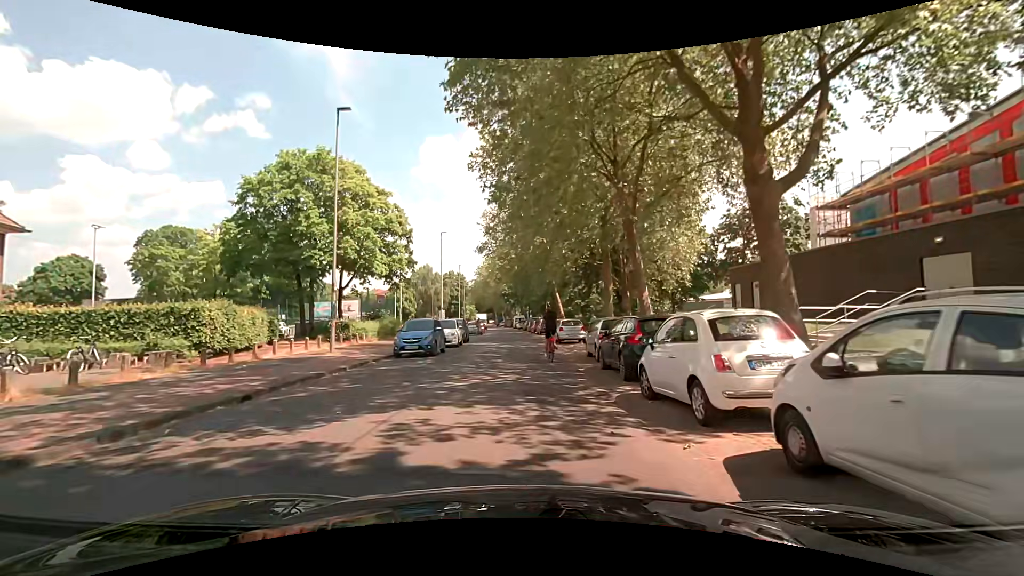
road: residential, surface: asphalt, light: Day
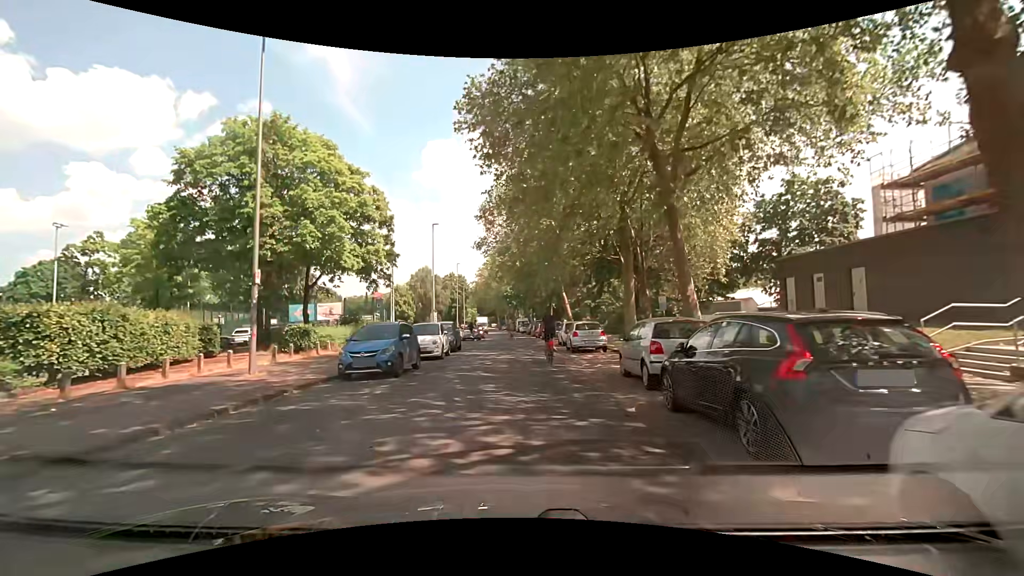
(+0.1, +6.2) m; 0°
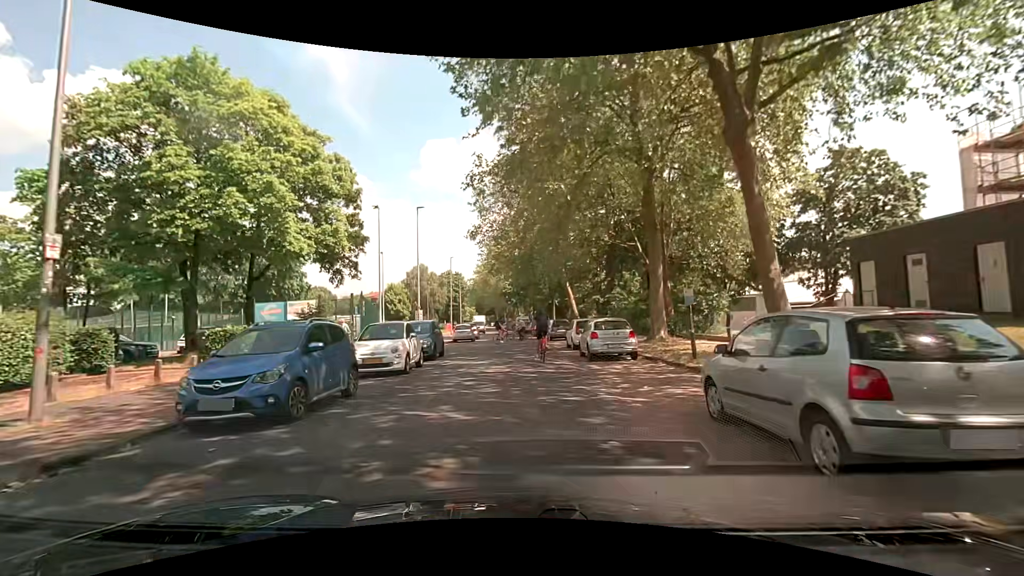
(+0.1, +6.2) m; +1°
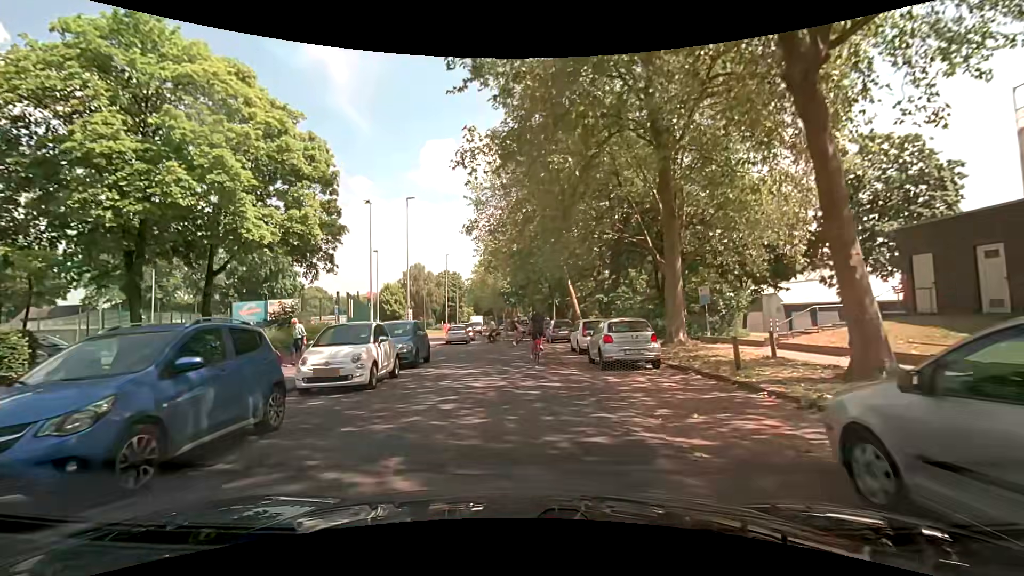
(0.0, +3.0) m; +2°
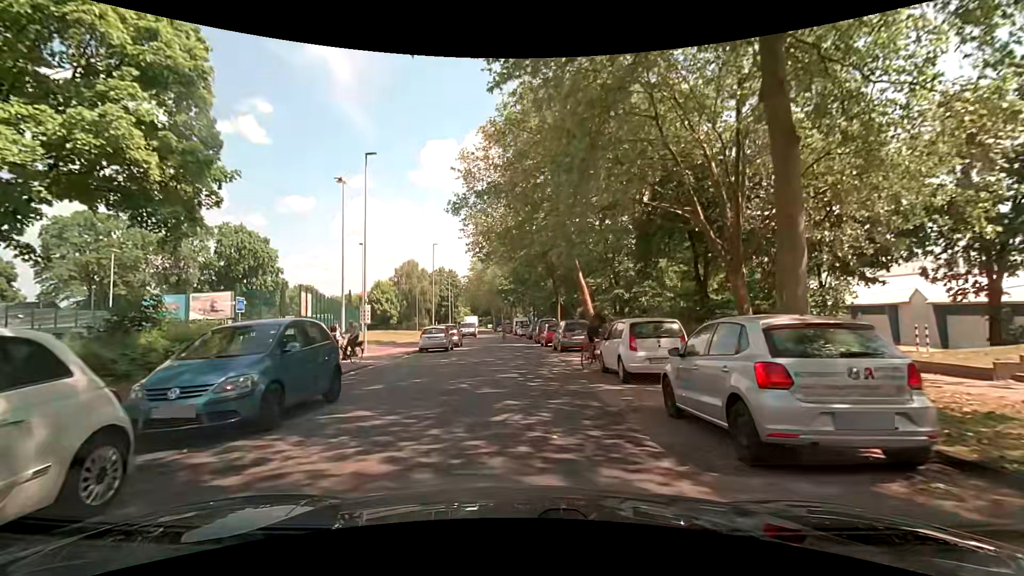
(-0.2, +9.3) m; -2°
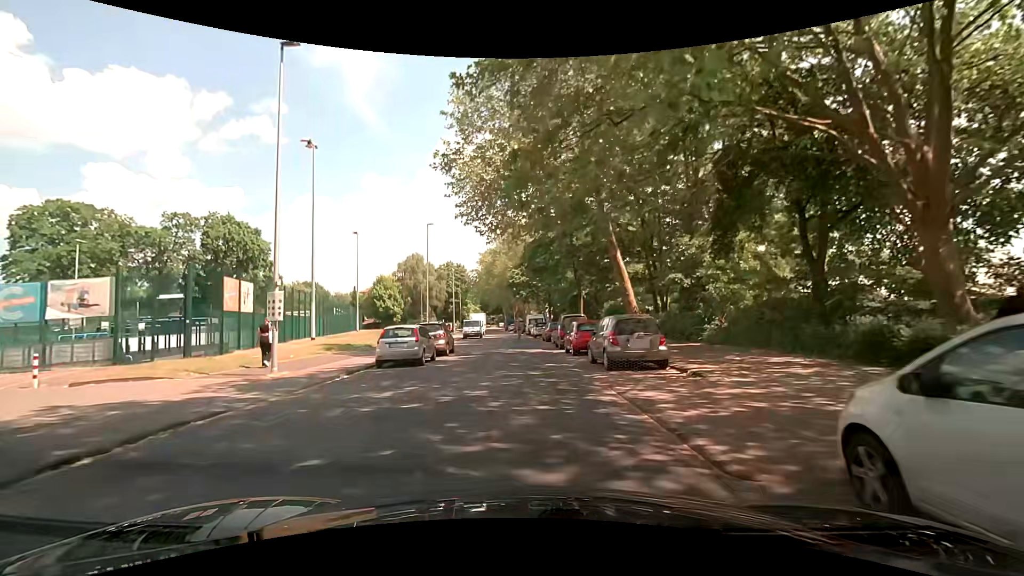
(0.0, +10.4) m; -1°
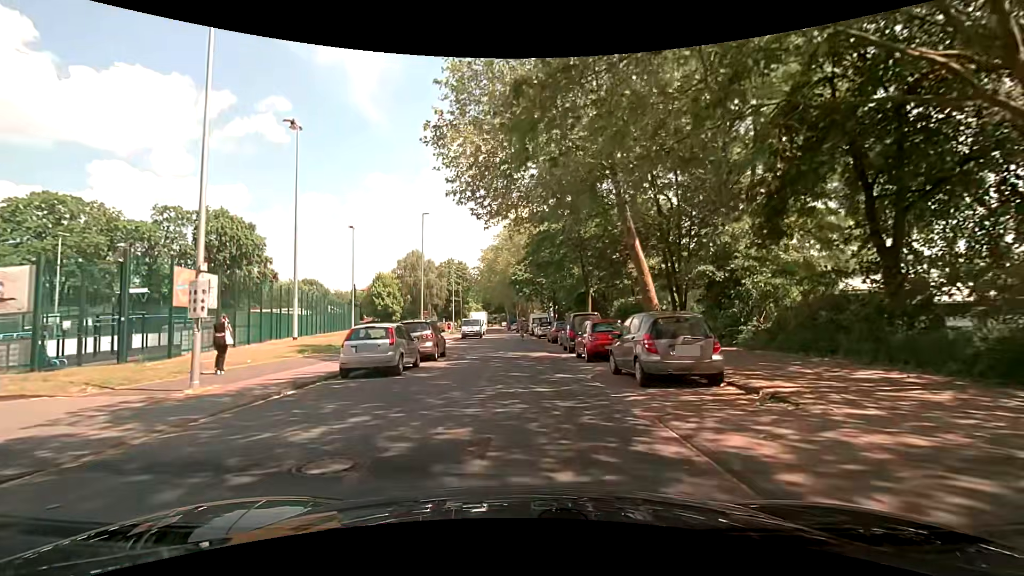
(0.0, +3.7) m; +1°
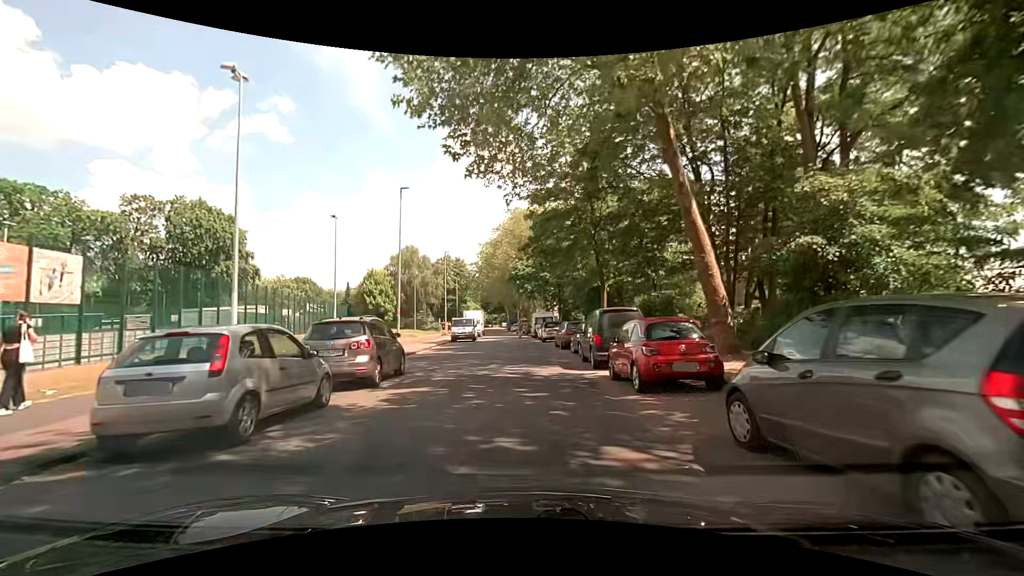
(-0.1, +7.8) m; -1°
(0, +10) (0, +20) (0, +30) (0, +40) (-1, +50) (-1, +60) (-2, +70) (-2, +80) (-3, +90) (-4, +100) m
